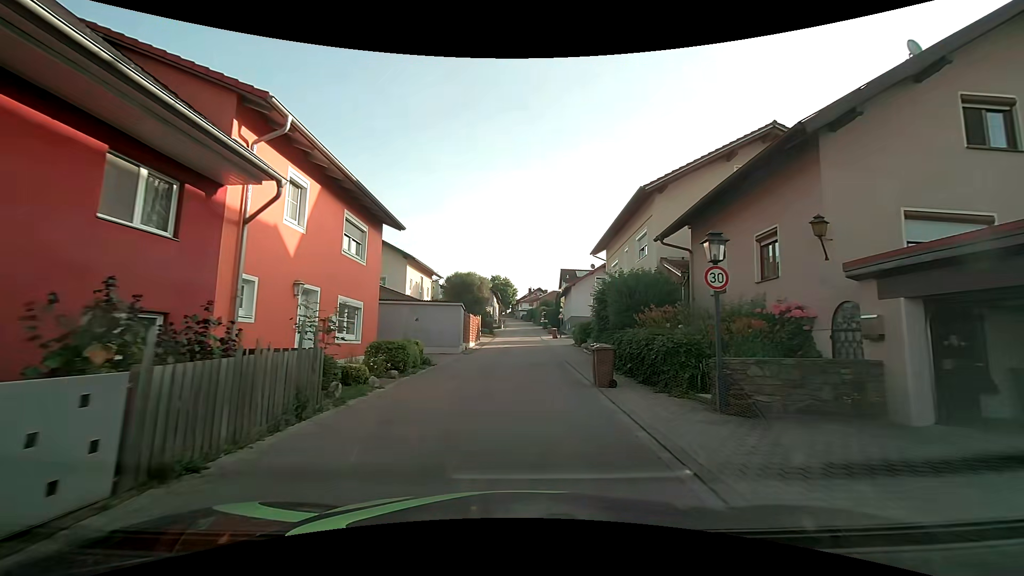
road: tertiary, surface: asphalt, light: Day
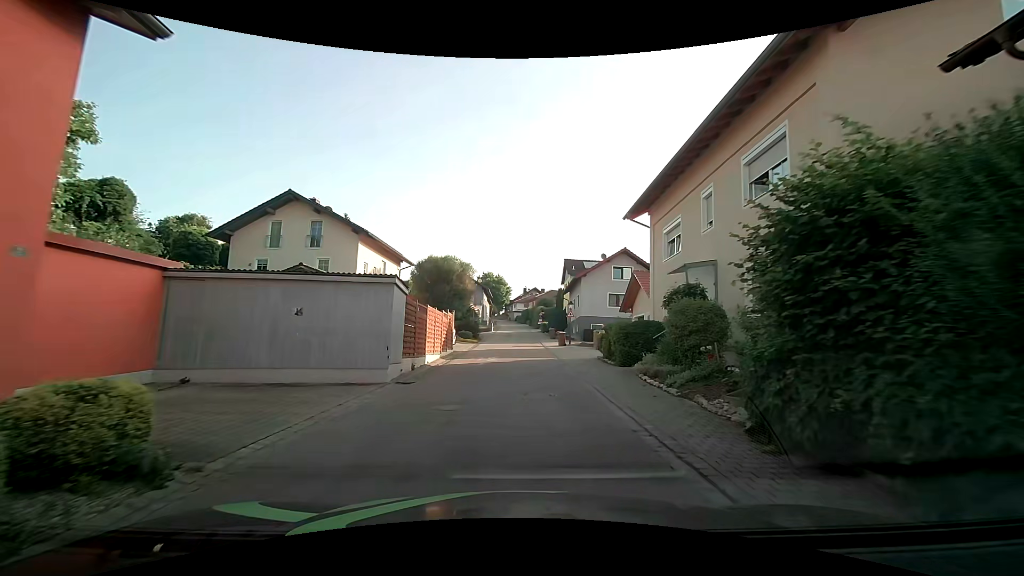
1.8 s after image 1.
(-0.1, +13.6) m; 0°
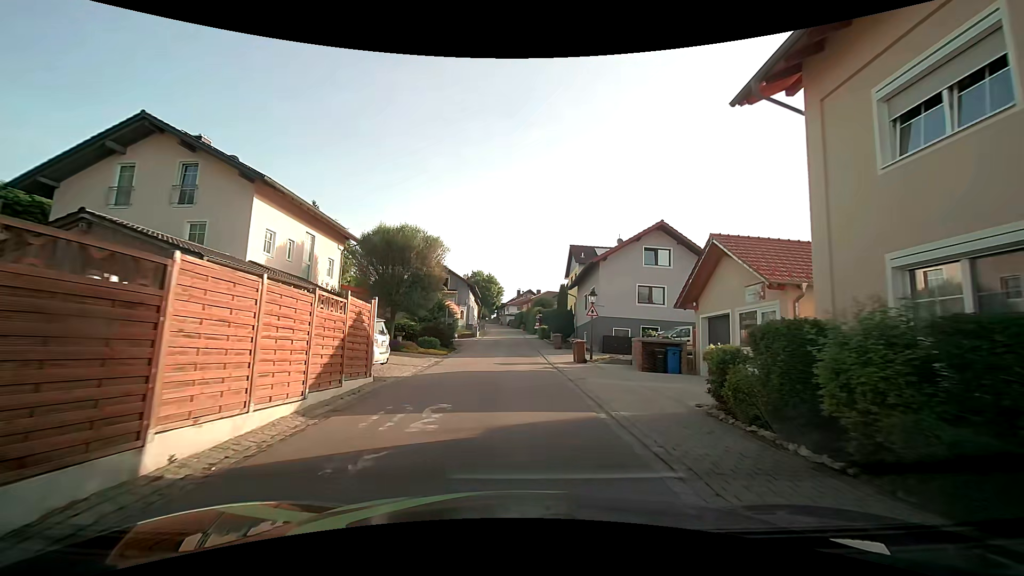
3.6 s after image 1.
(+0.1, +13.4) m; 0°
(0, +10) (0, +20) (0, +30) (0, +40) (0, +50) (0, +60) (0, +70) (-1, +80) (-2, +90) (-3, +100) m
